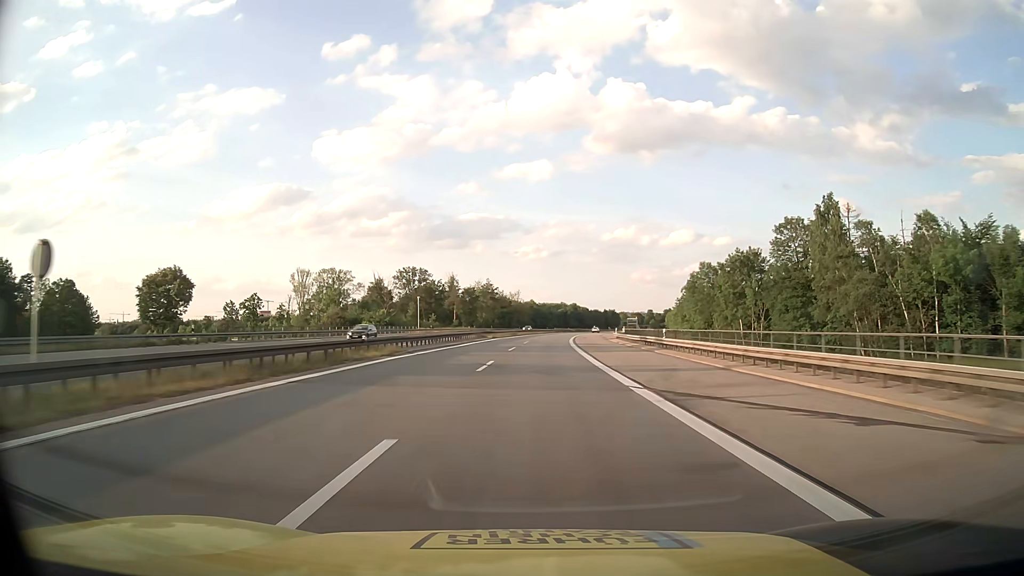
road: motorway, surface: asphalt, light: Day
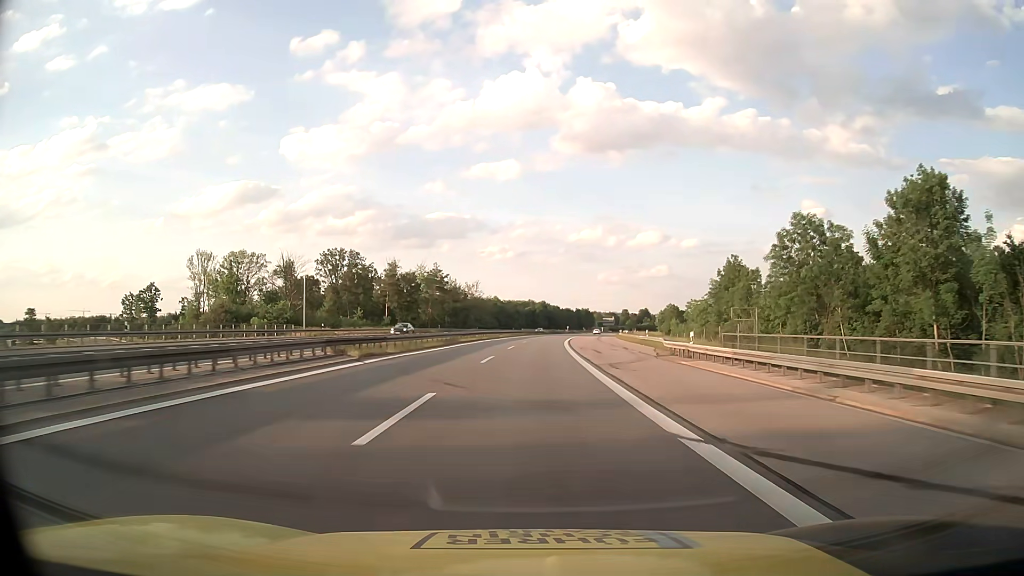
(+1.3, +48.4) m; +3°
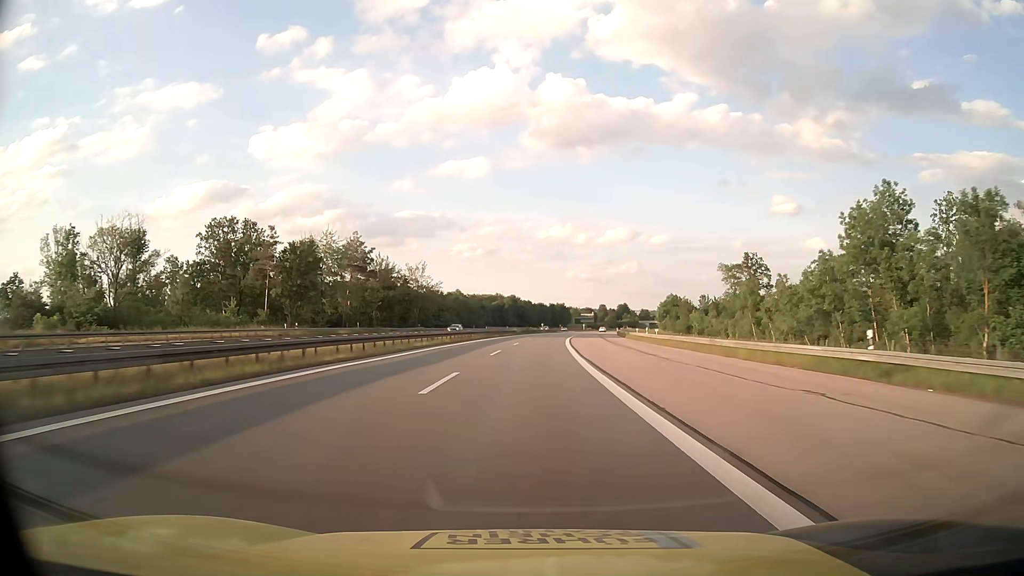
(+1.0, +48.4) m; +3°
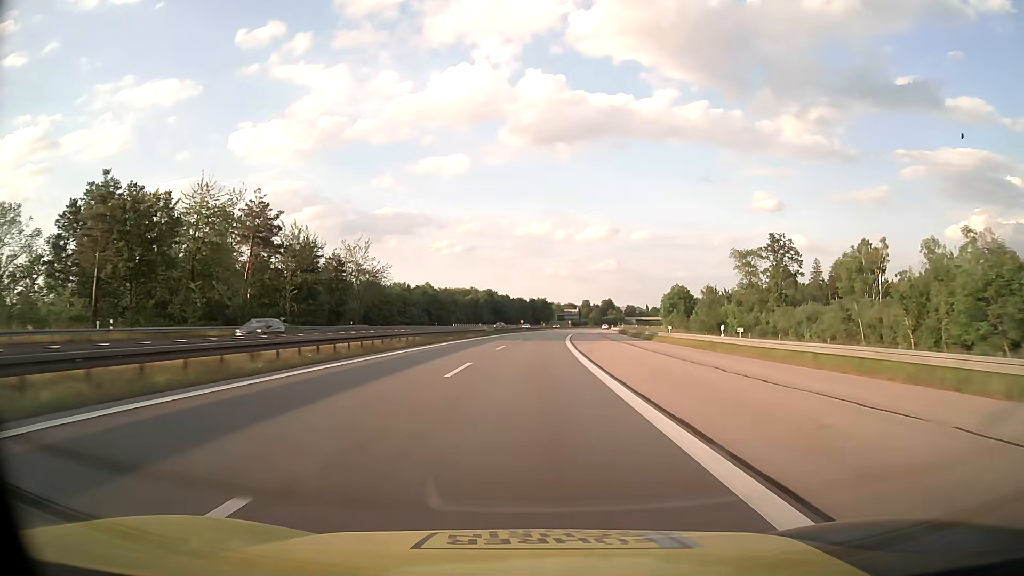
(+0.5, +32.3) m; +2°
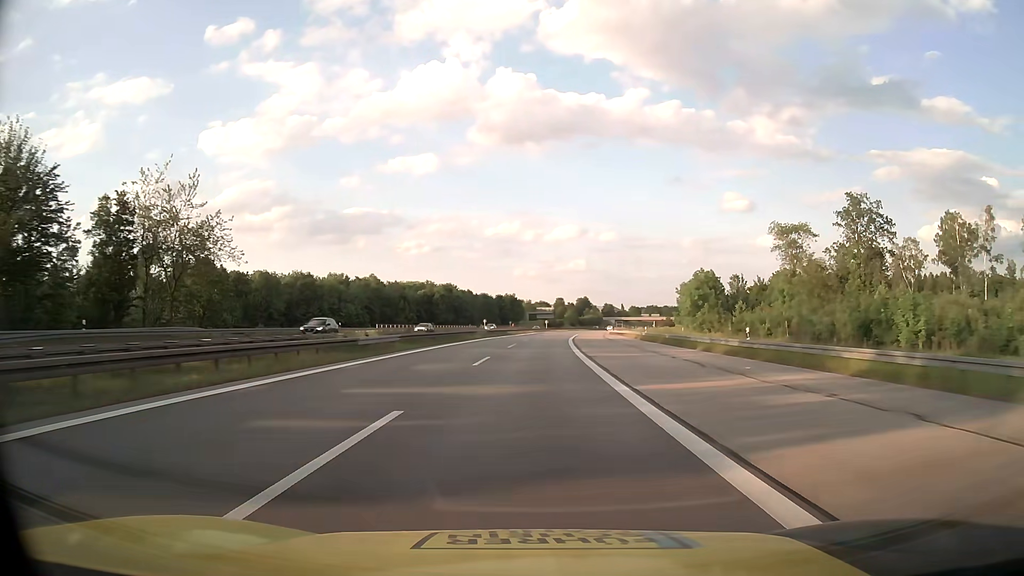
(+1.0, +48.5) m; +2°
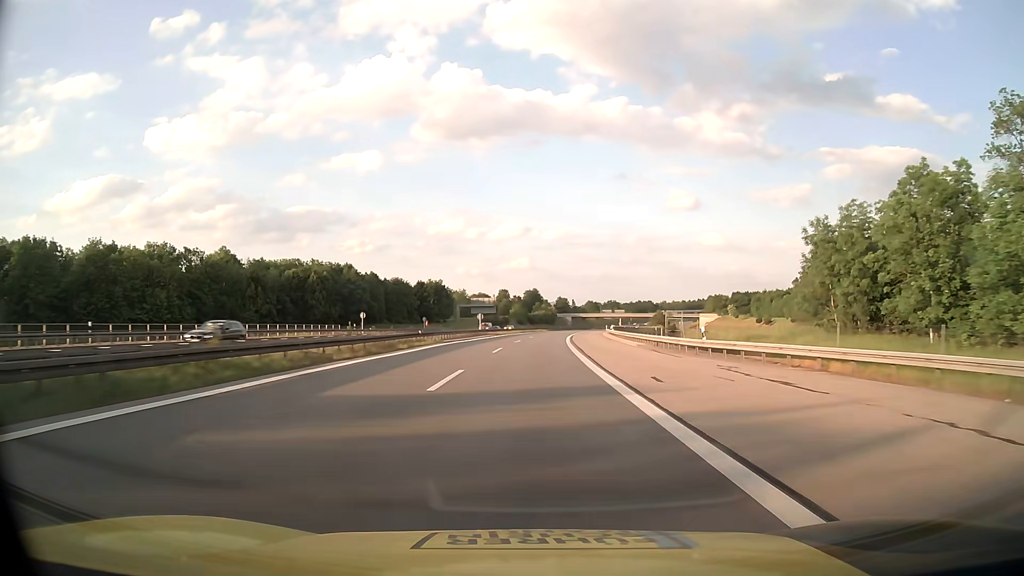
(+3.6, +80.8) m; +5°
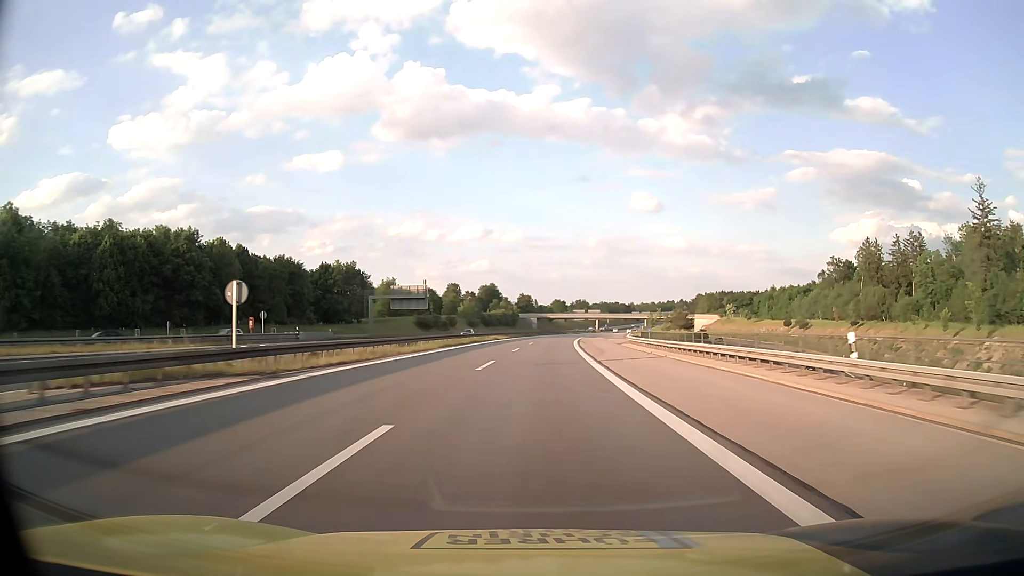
(+1.9, +64.7) m; +3°
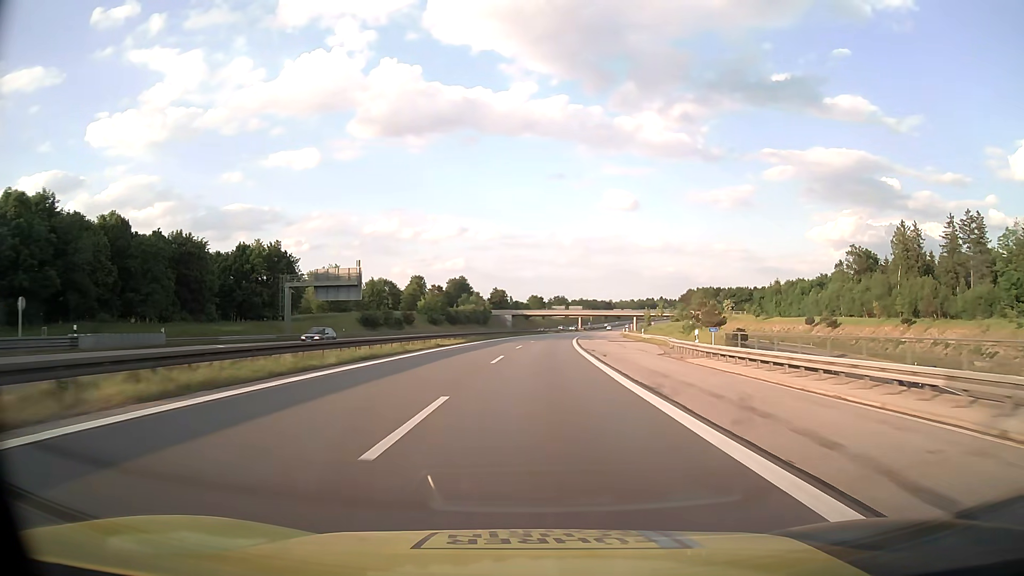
(+0.5, +32.3) m; +2°
(0, +10) (0, +20) (+1, +30) (+1, +40) (+1, +50) (+2, +60) (+3, +70) (+4, +80) (+5, +90) (+6, +100) m
